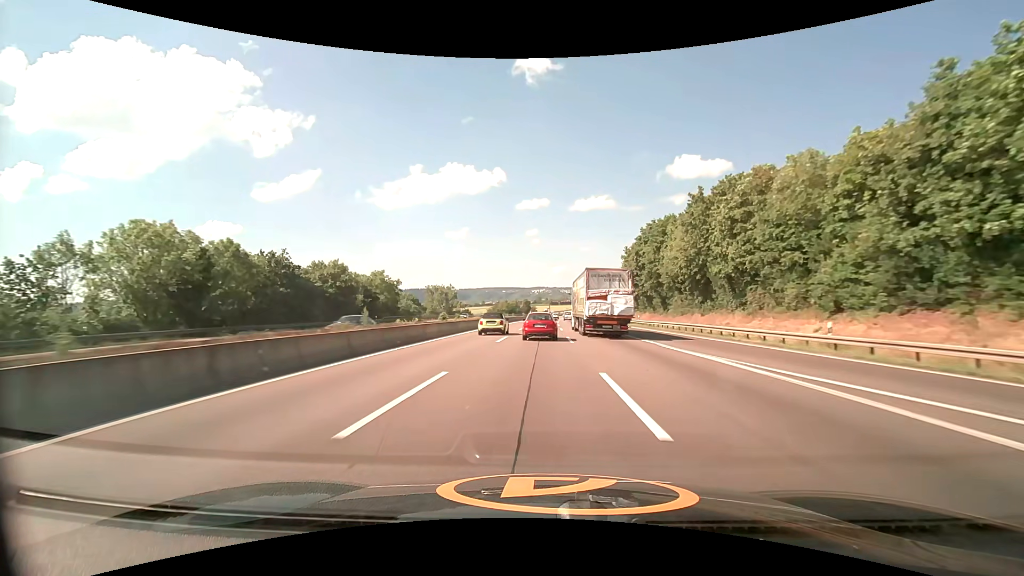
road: motorway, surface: asphalt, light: Day
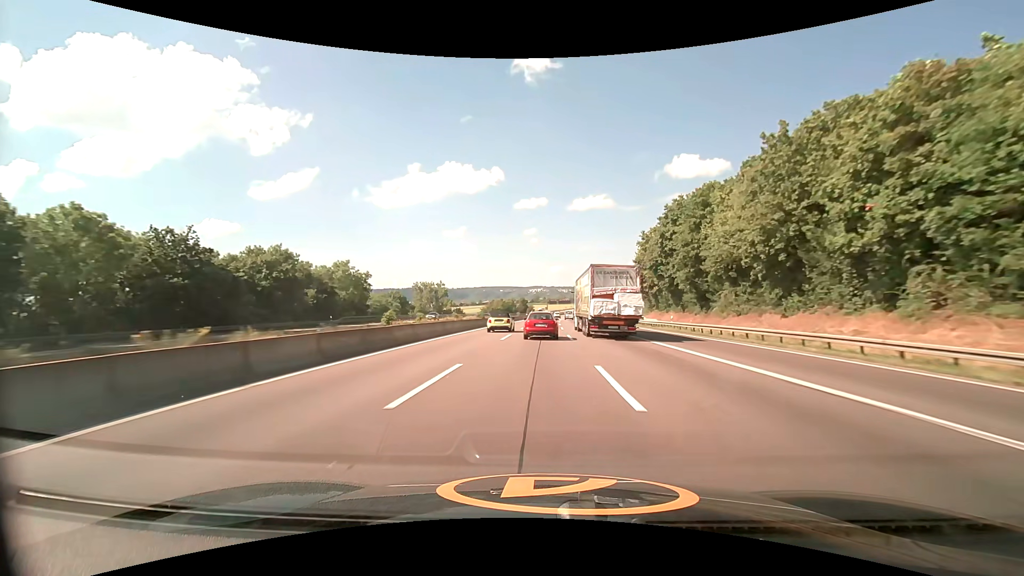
(0.0, +16.4) m; 0°
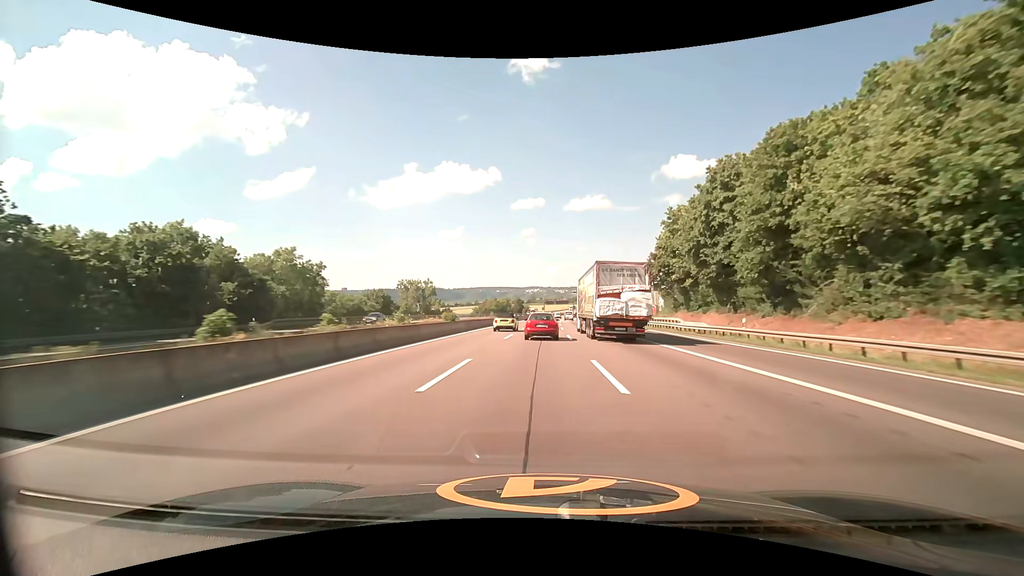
(+0.1, +16.4) m; 0°
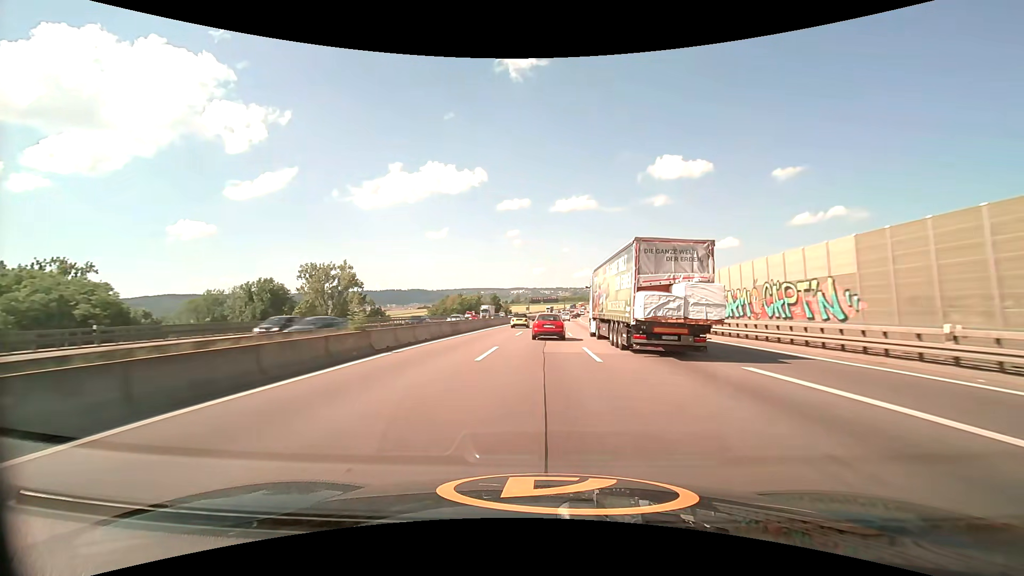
(+0.9, +66.0) m; +2°
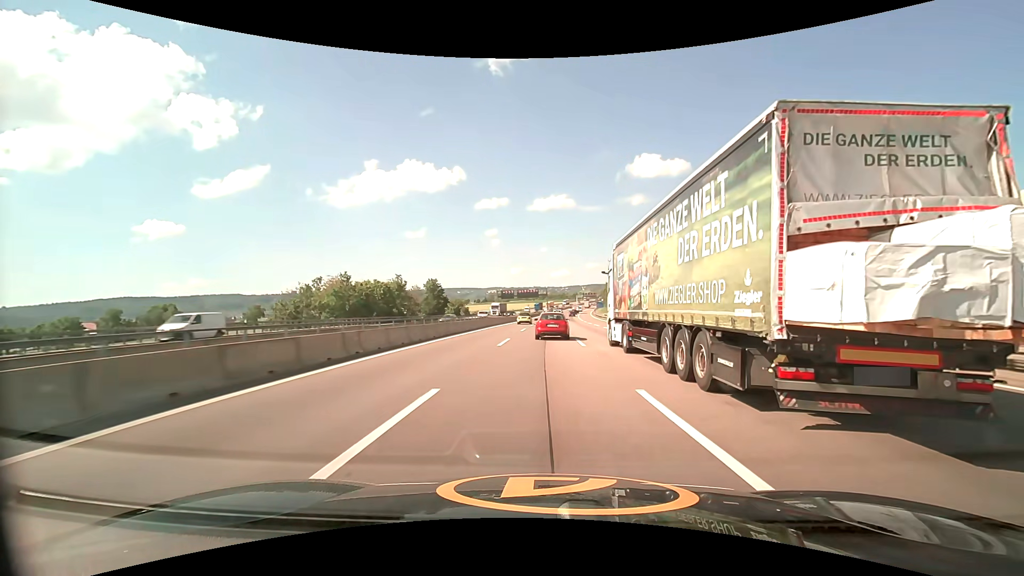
(+1.8, +83.4) m; +3°
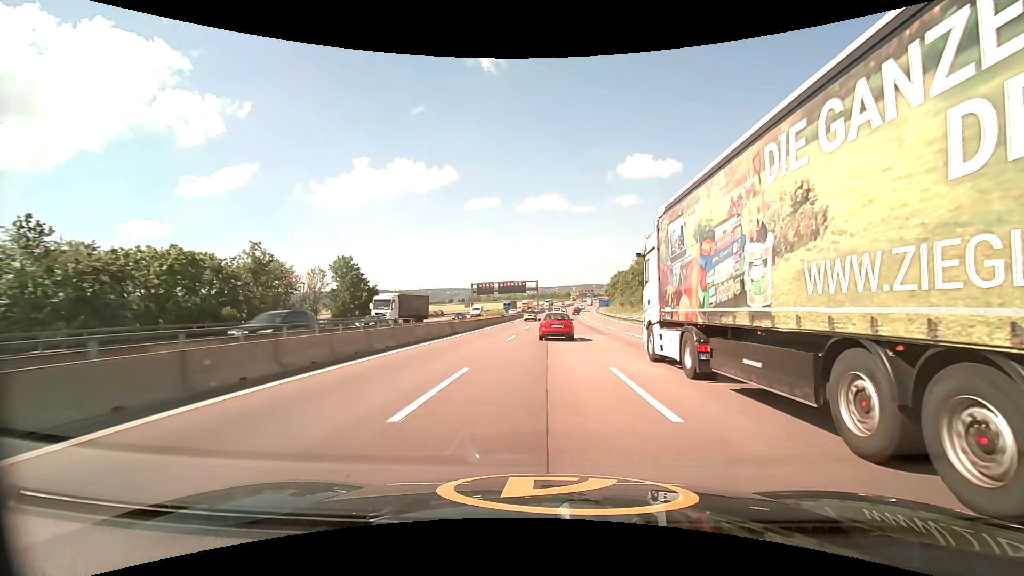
(+0.6, +50.4) m; +1°
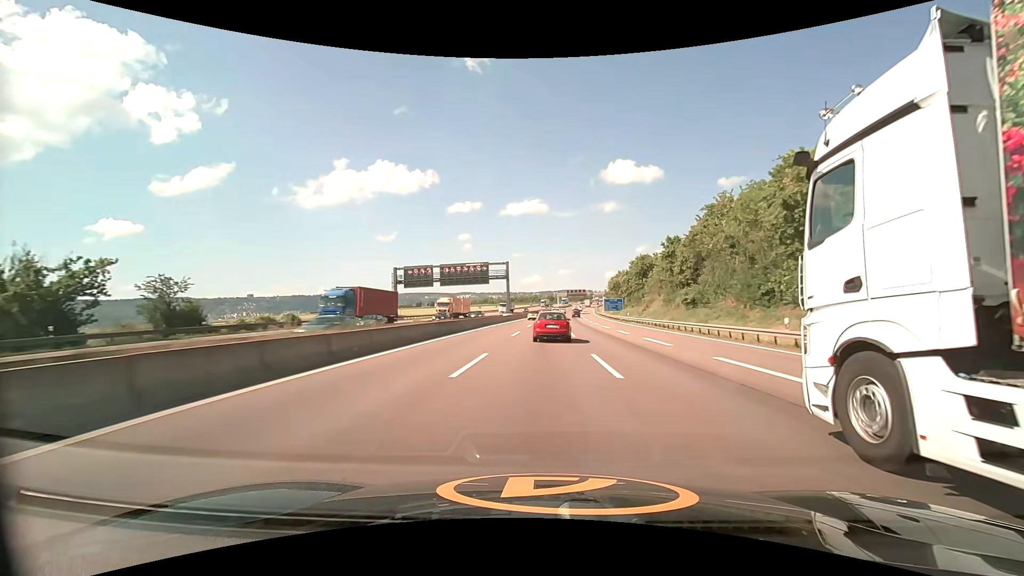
(+1.3, +67.5) m; +2°
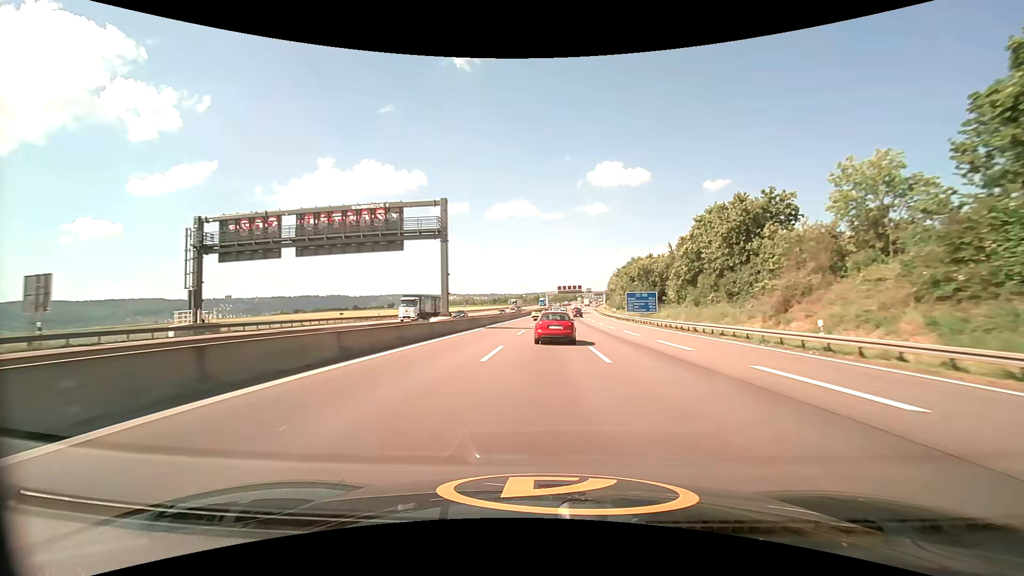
(+0.5, +50.4) m; +1°
(0, +10) (0, +20) (0, +30) (+1, +40) (+1, +50) (+1, +60) (+2, +70) (+2, +80) (+3, +90) (+3, +100) m
